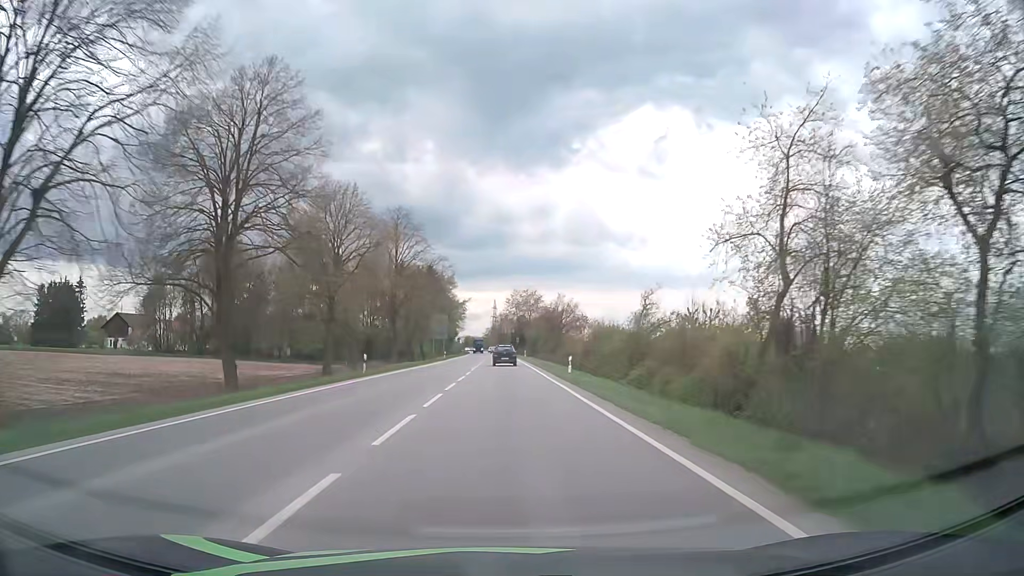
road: primary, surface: asphalt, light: Day
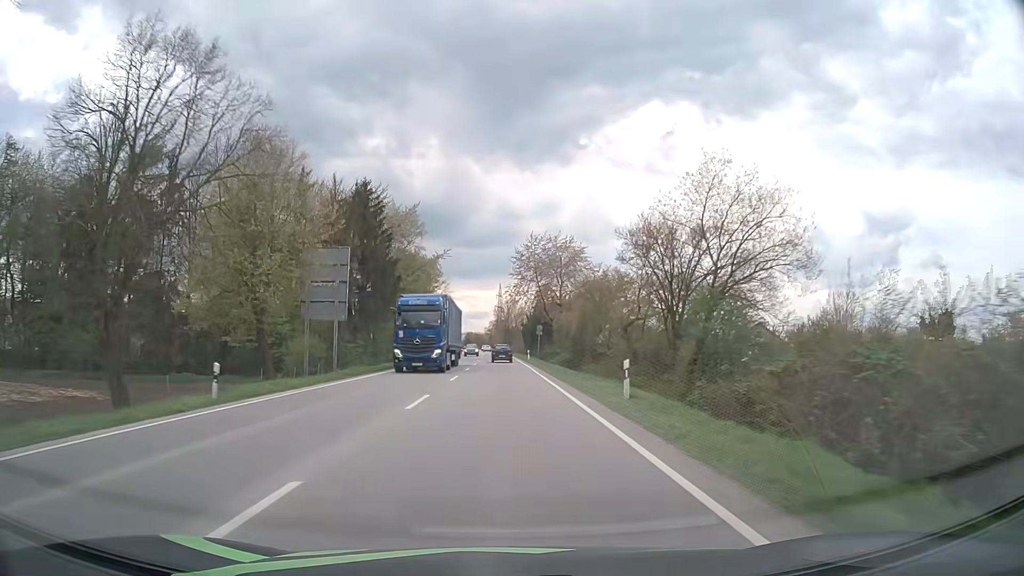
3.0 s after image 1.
(-0.2, +66.6) m; -1°
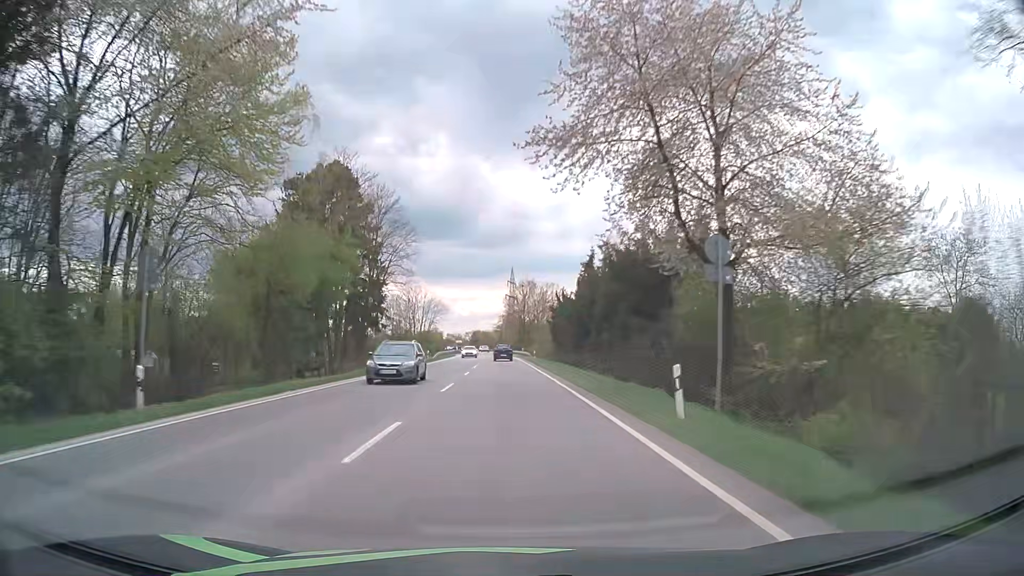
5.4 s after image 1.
(-0.5, +54.6) m; -1°
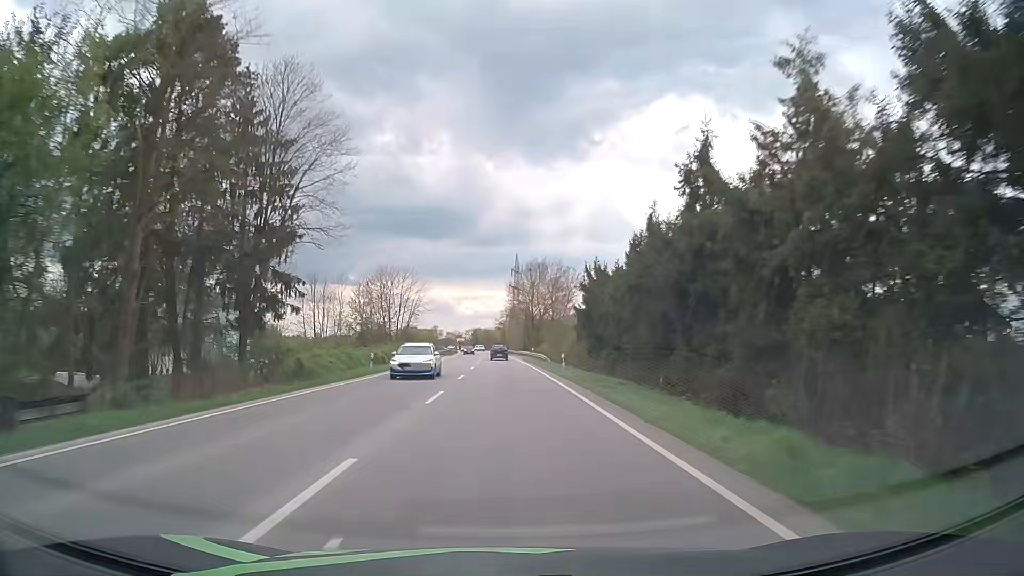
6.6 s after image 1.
(-0.1, +27.4) m; 0°
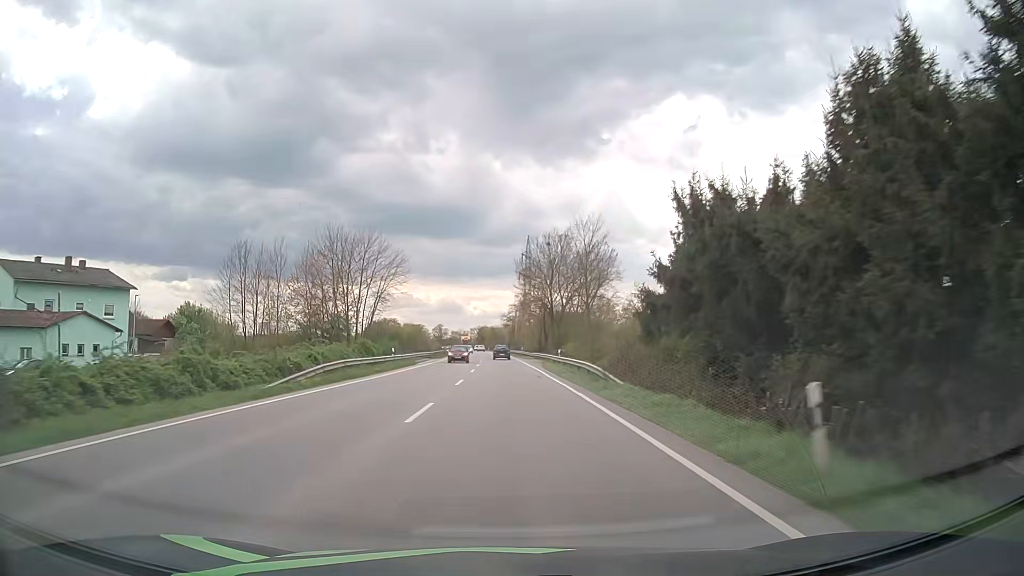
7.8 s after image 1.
(-0.2, +27.8) m; -1°
(0, +10) (0, +20) (0, +30) (0, +40) (-1, +50) (-1, +60) (-1, +70) (-1, +80) (-2, +90) (-2, +100) m
